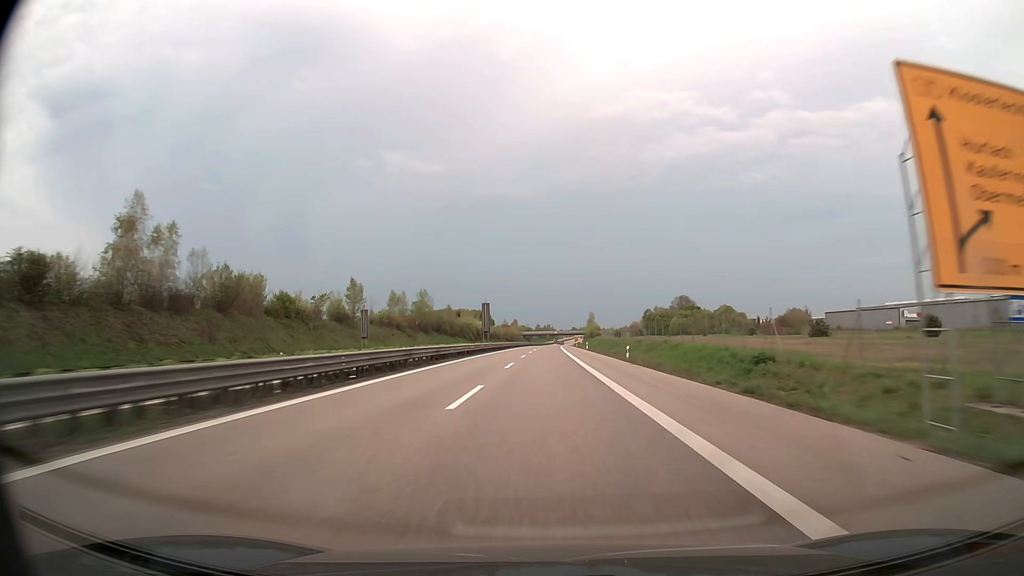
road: trunk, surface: asphalt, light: Day
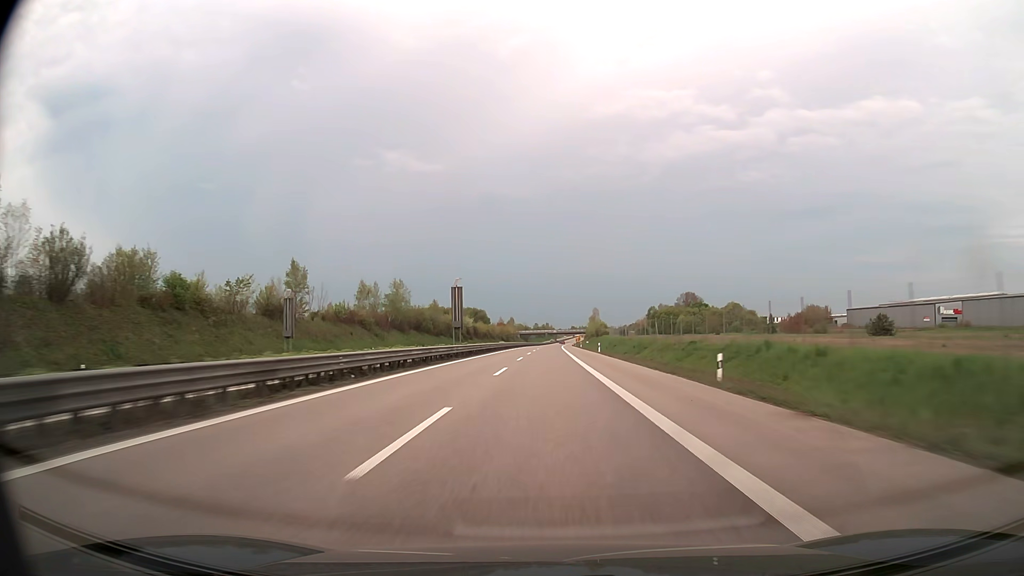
(0.0, +23.9) m; 0°
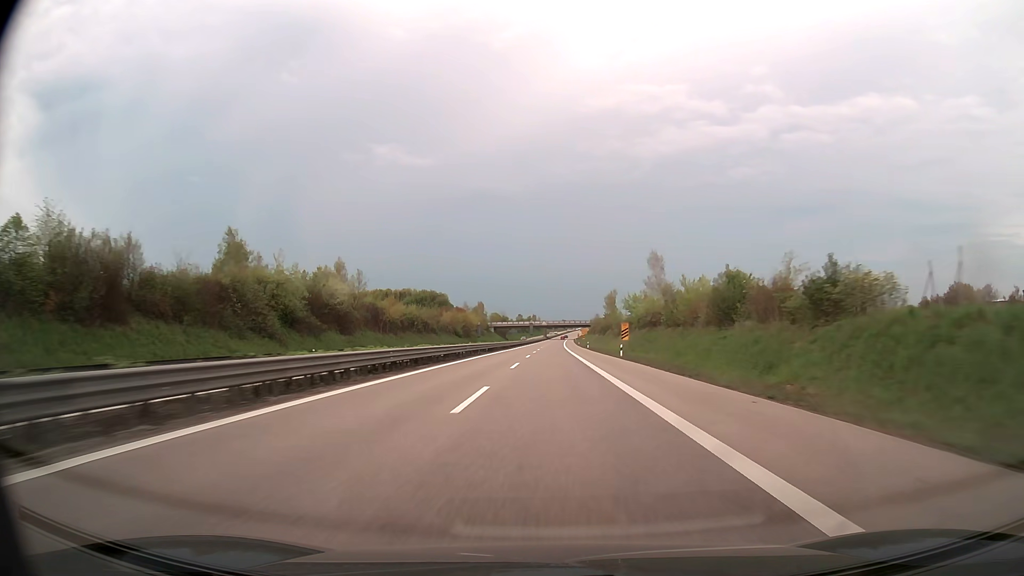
(+0.9, +119.4) m; +1°
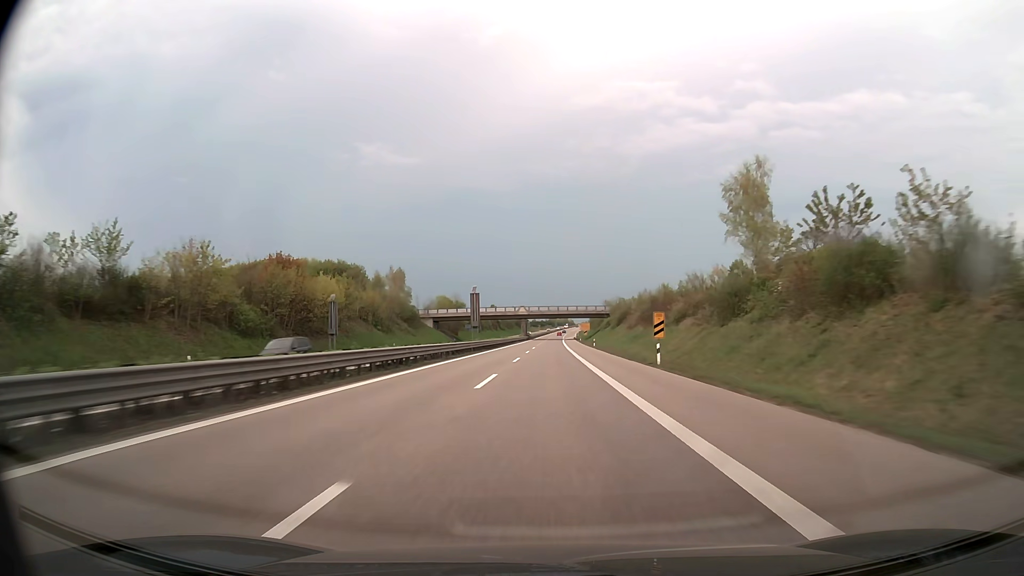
(+1.4, +119.4) m; +1°
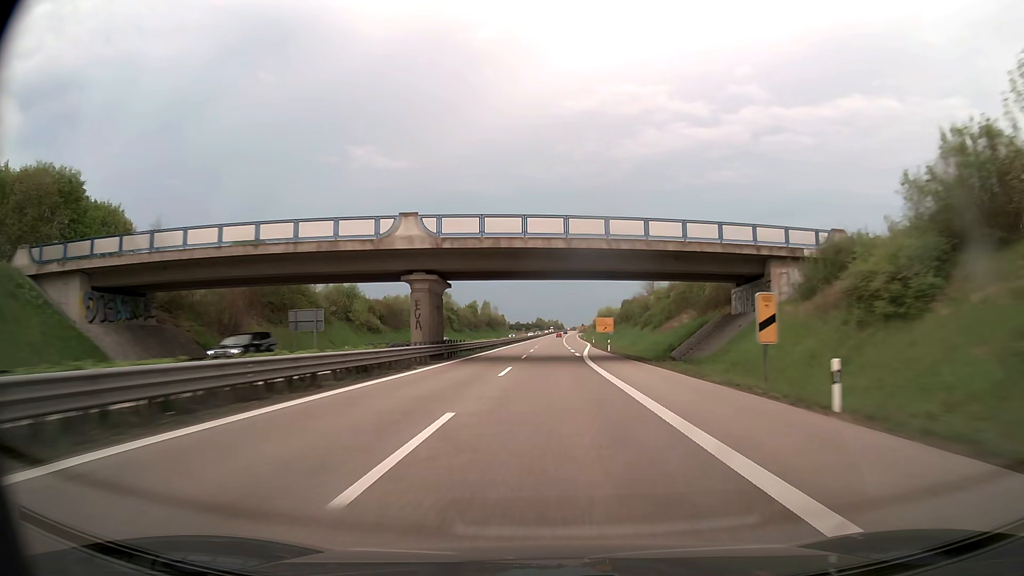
(+1.1, +119.2) m; +1°
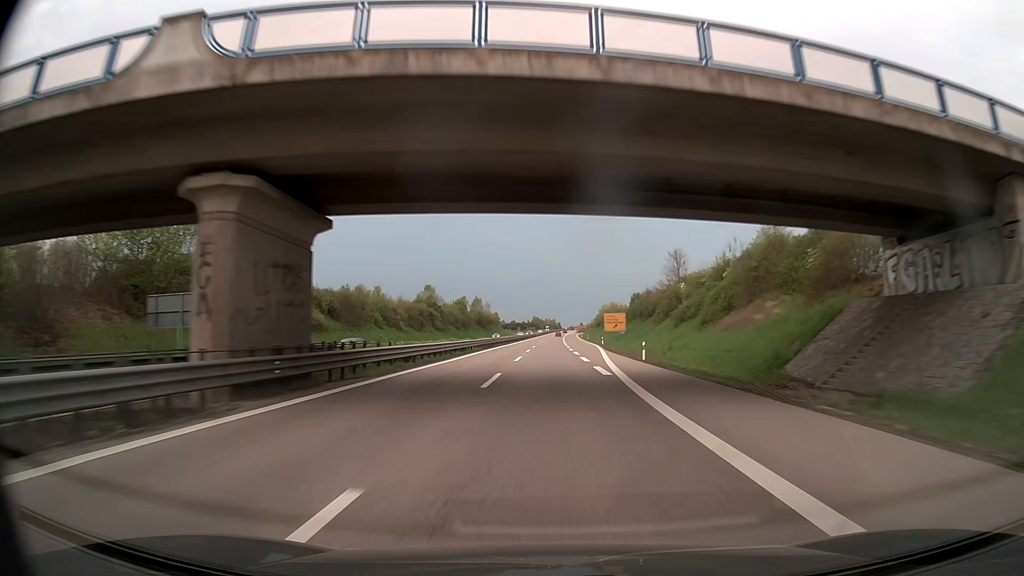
(+0.1, +23.8) m; 0°
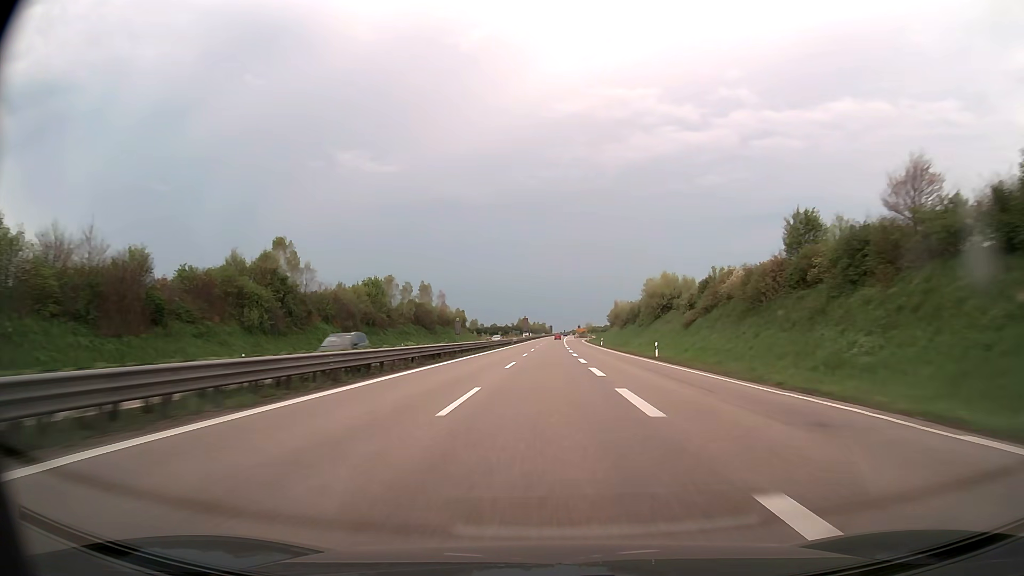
(+0.8, +95.1) m; +1°
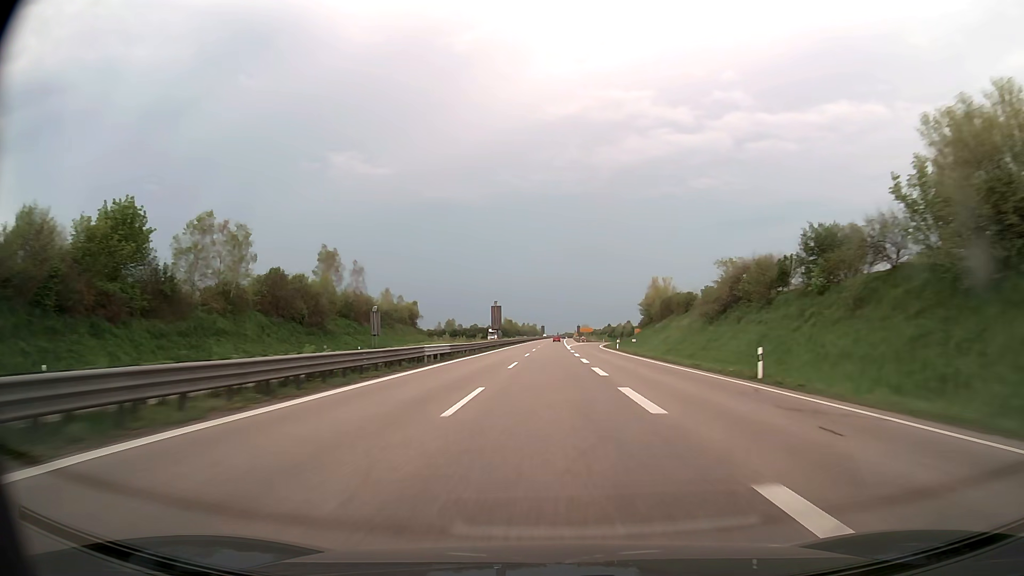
(+0.3, +71.3) m; +1°
(0, +10) (0, +20) (0, +30) (0, +40) (0, +50) (0, +60) (+1, +70) (+1, +80) (+1, +90) (+1, +100) m
